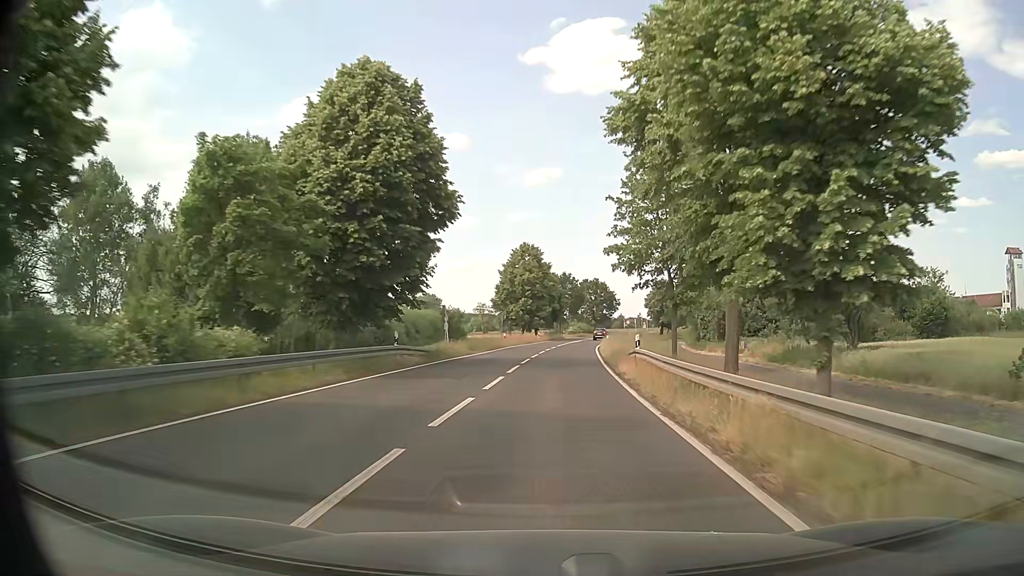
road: primary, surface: asphalt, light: Day
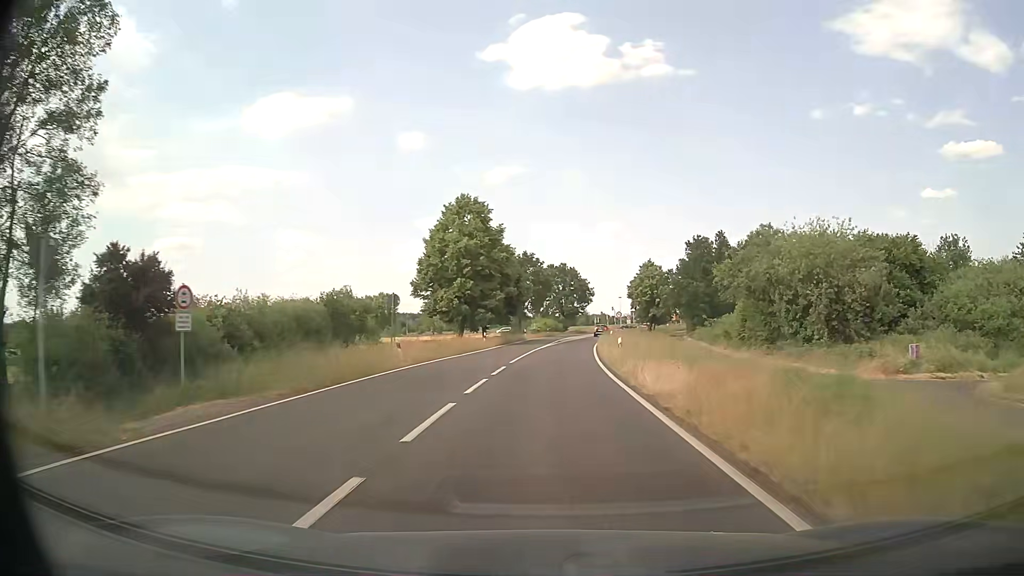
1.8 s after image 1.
(+0.9, +31.6) m; +3°
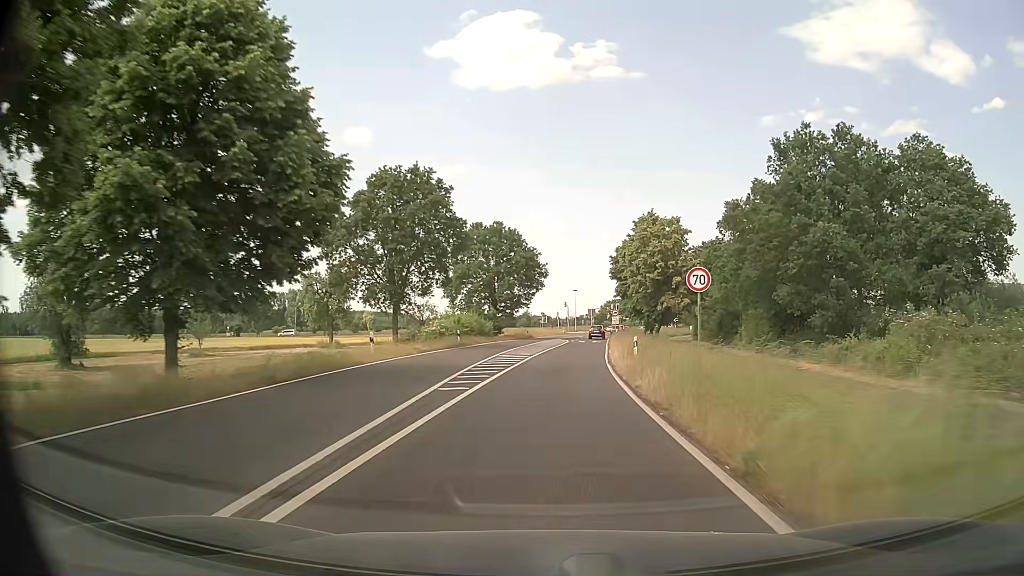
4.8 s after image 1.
(+2.4, +51.6) m; +5°
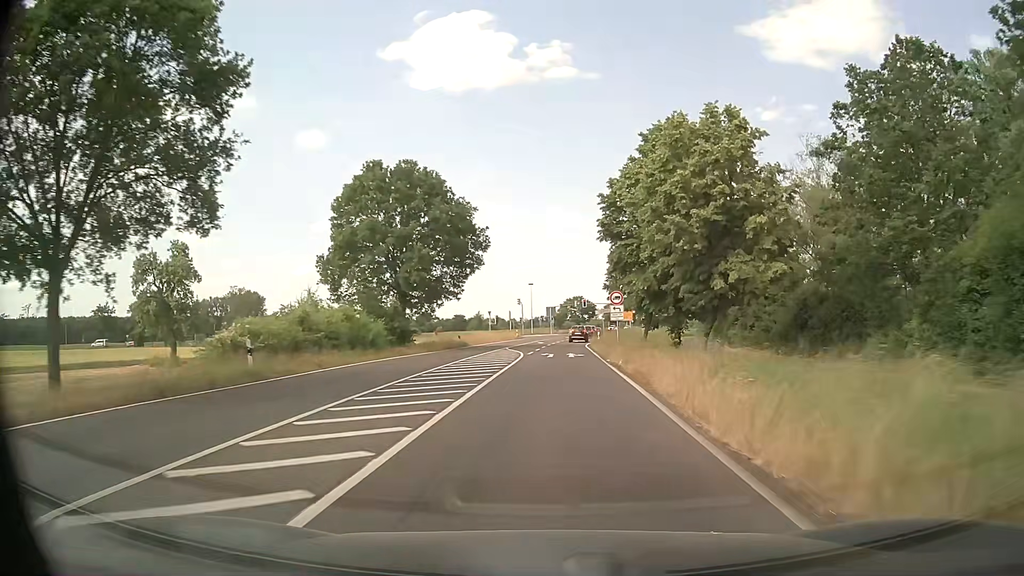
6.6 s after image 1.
(+1.0, +30.0) m; +4°
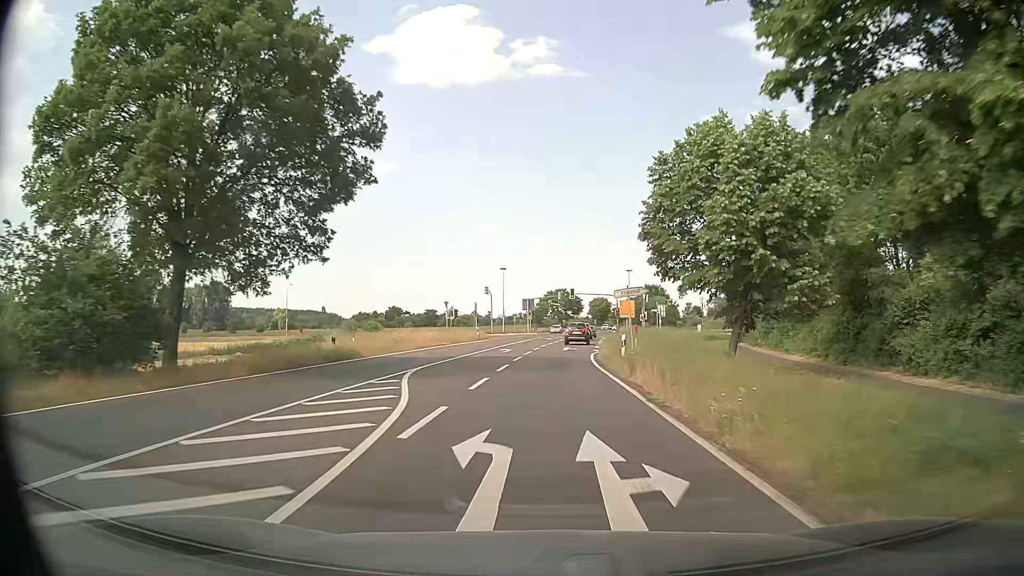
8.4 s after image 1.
(+0.6, +28.0) m; +2°
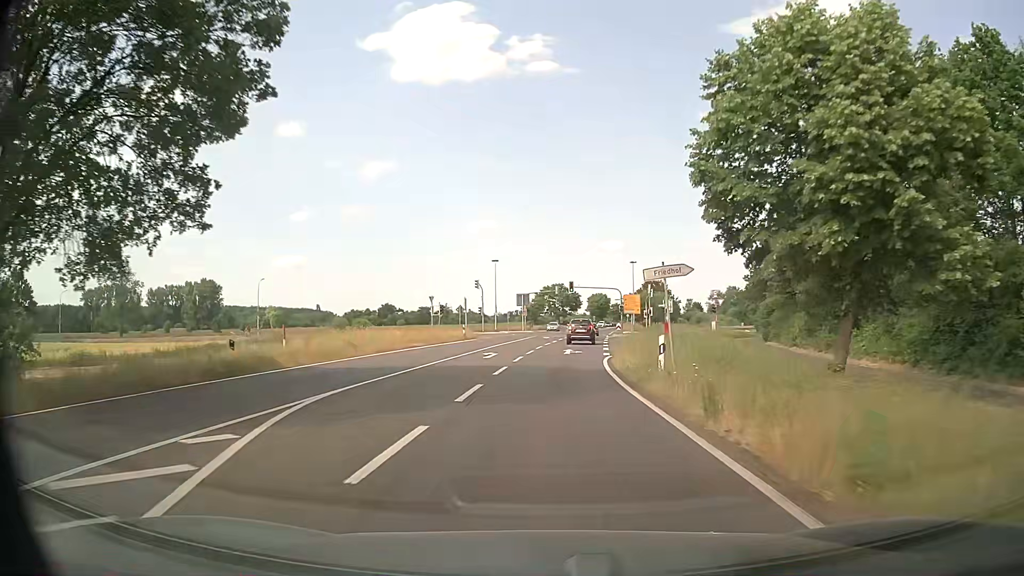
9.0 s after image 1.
(0.0, +8.7) m; 0°
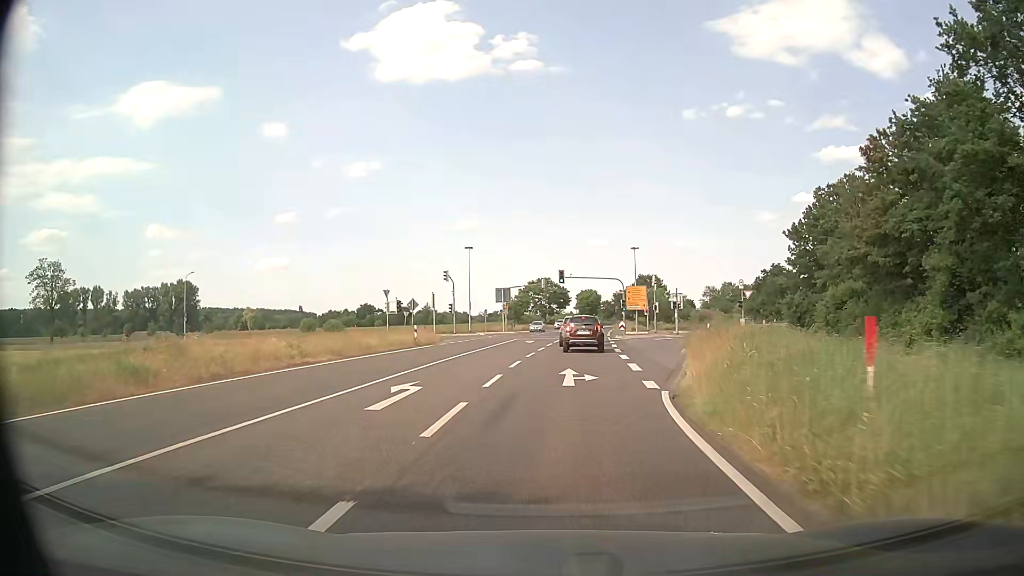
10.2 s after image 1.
(+0.2, +15.5) m; +2°
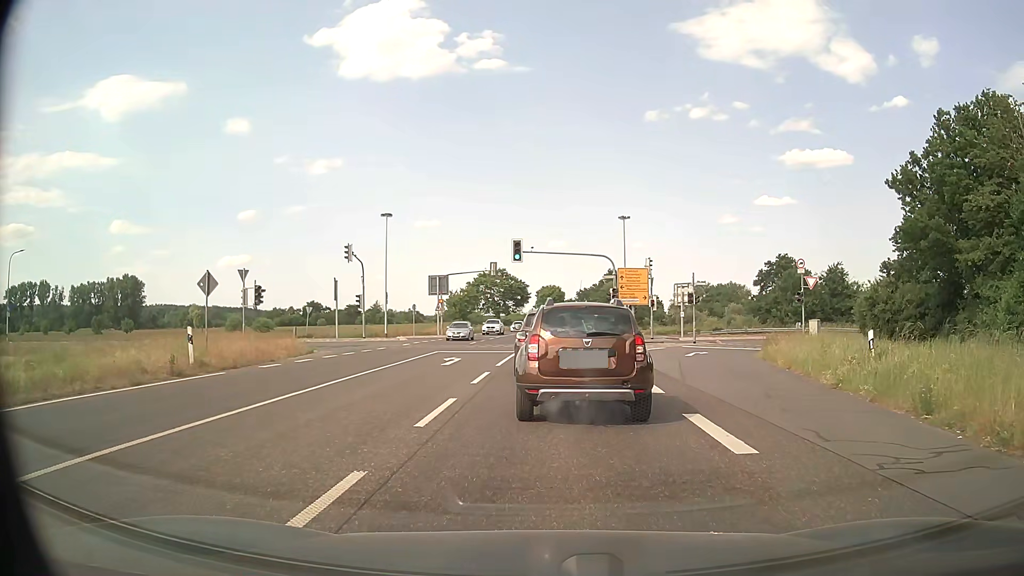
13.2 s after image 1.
(+0.5, +22.4) m; +3°
(0, +10) (0, +20) (0, +30) (+1, +40) (+1, +50) (+1, +60) (+2, +70) (+2, +80) (+3, +90) (+3, +100) m
